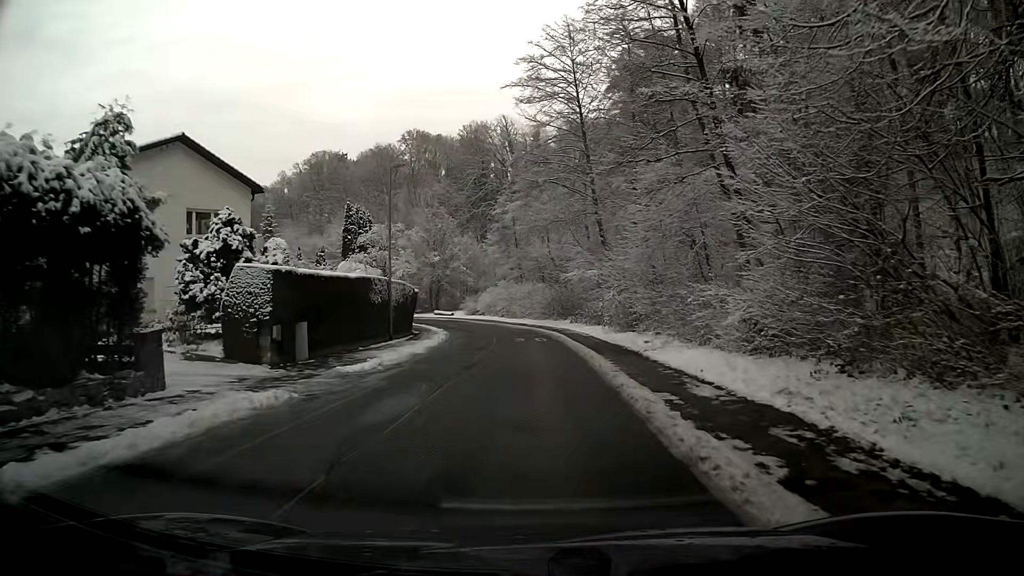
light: Day
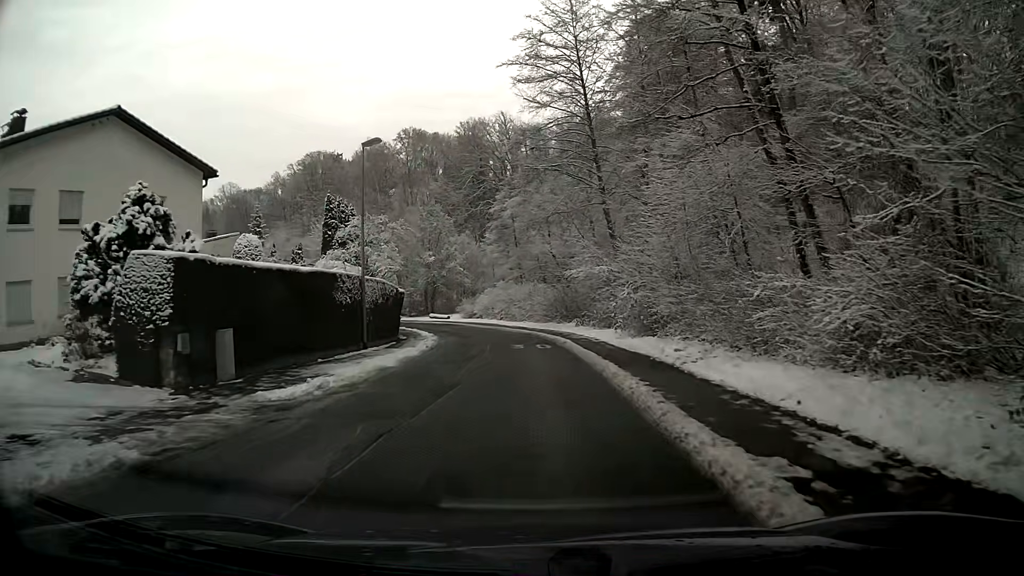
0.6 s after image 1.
(0.0, +5.0) m; 0°
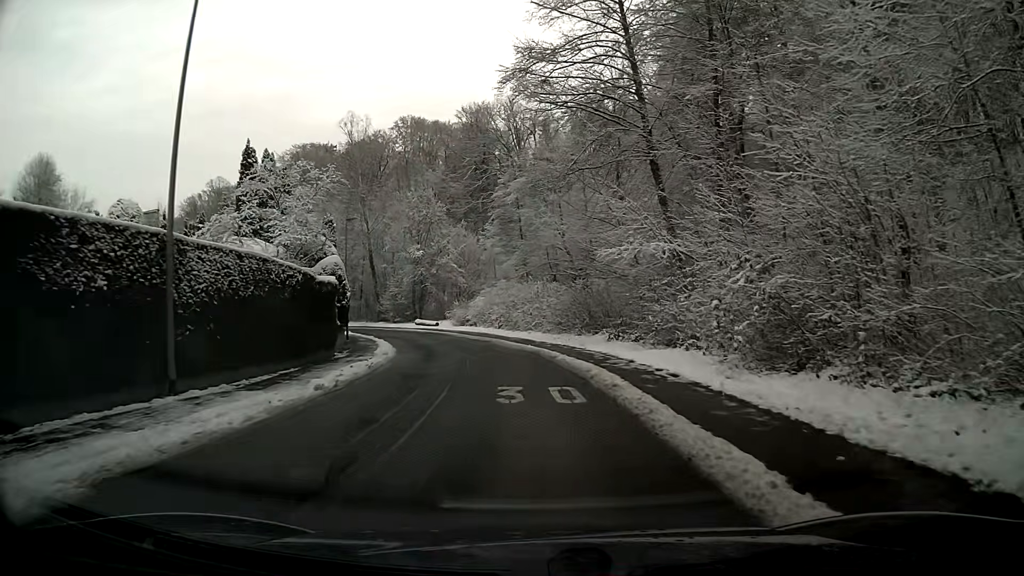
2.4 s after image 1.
(-0.1, +15.0) m; -1°
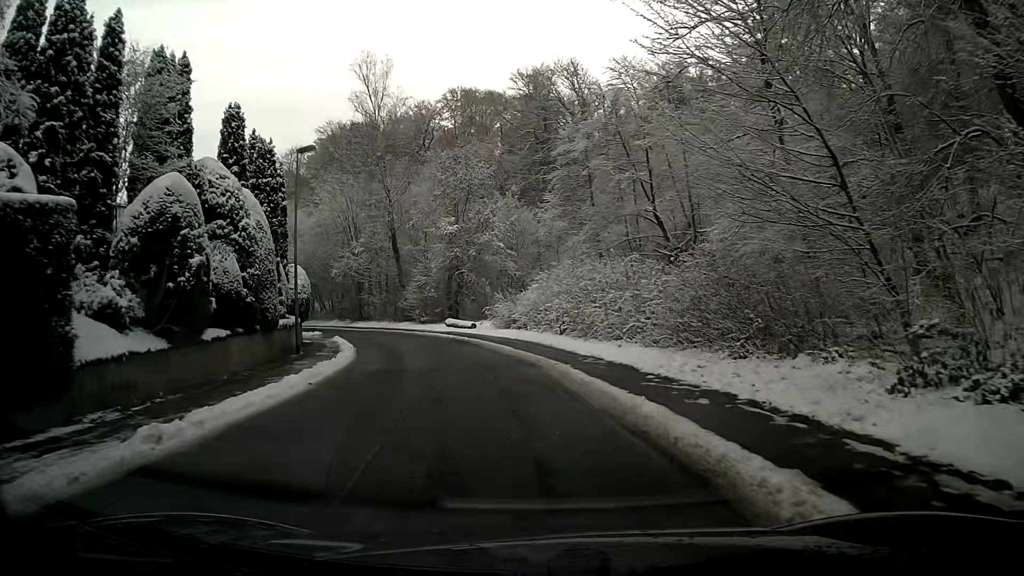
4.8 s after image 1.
(-0.9, +19.5) m; -6°
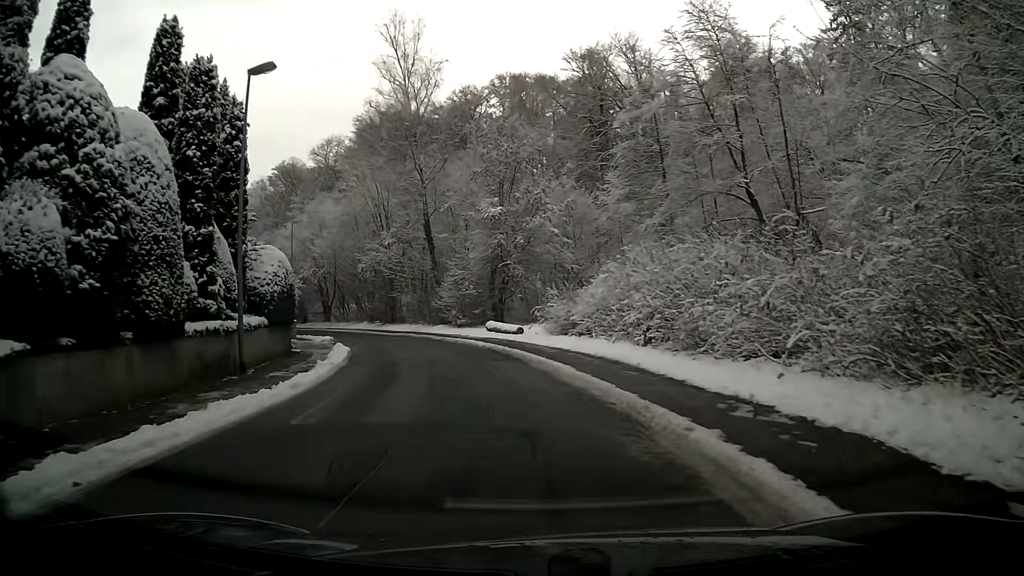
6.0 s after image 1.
(-0.4, +9.7) m; -5°
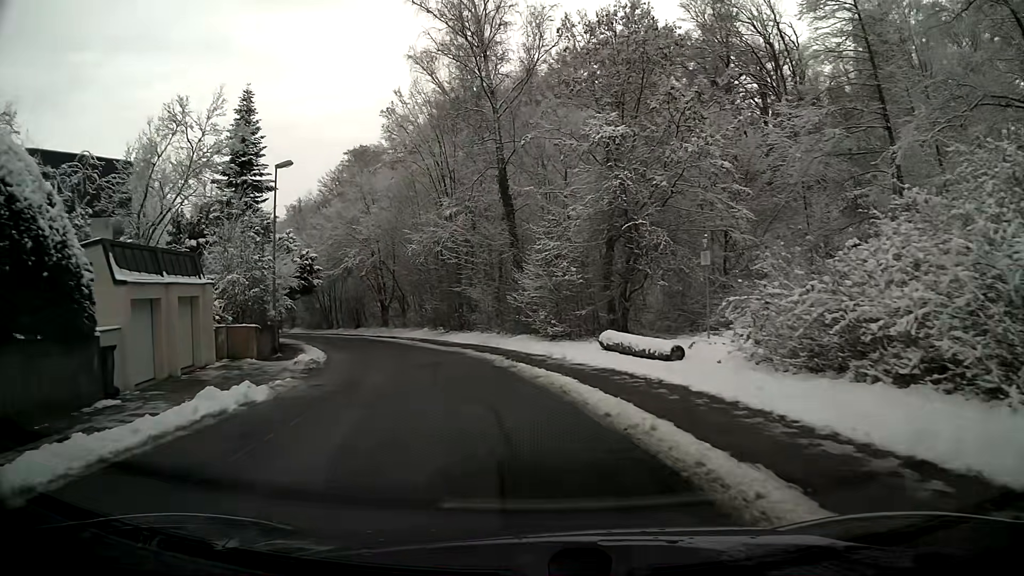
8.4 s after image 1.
(-1.5, +19.1) m; -10°
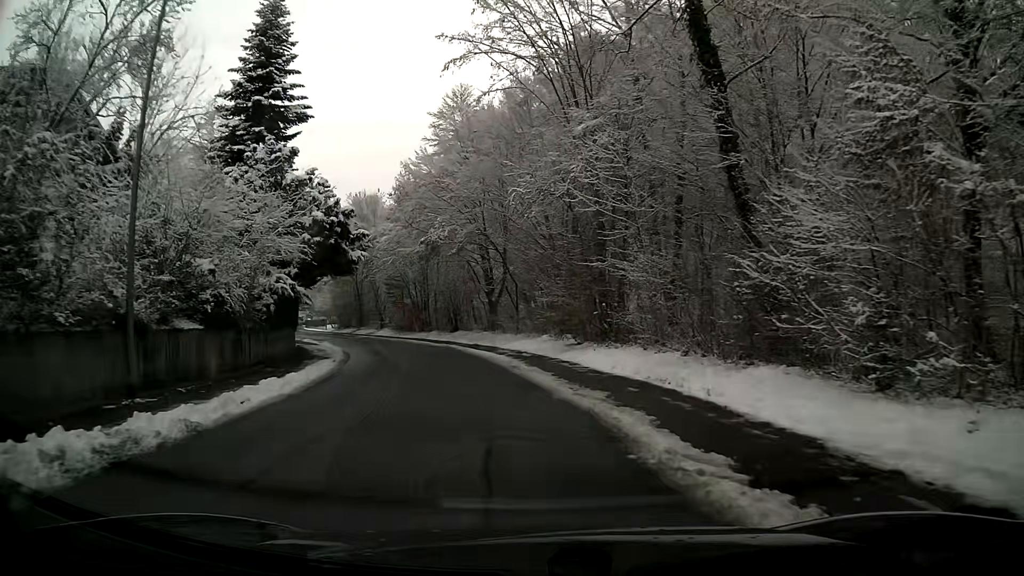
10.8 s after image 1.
(-1.7, +18.5) m; -10°
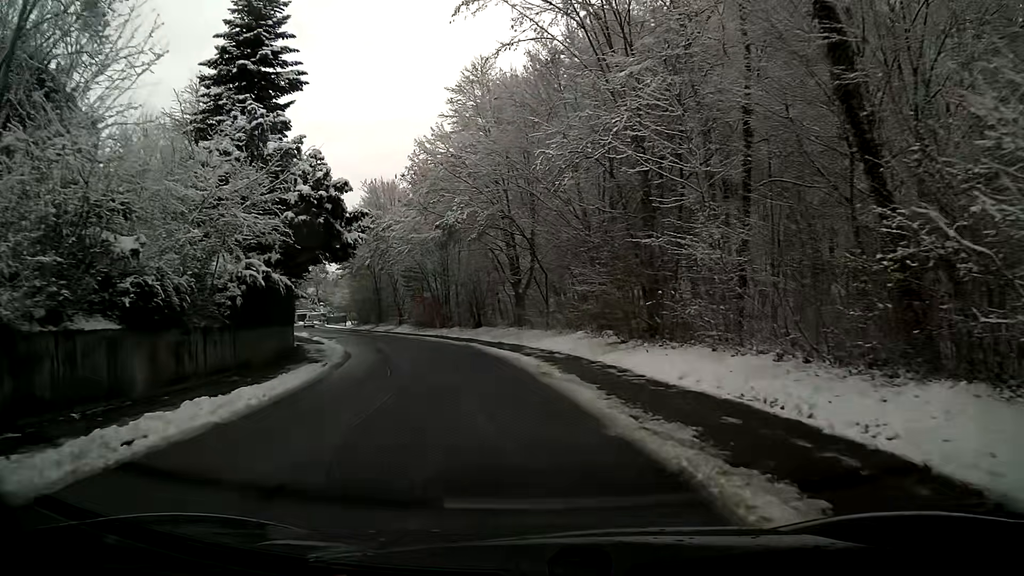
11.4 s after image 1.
(-0.1, +4.6) m; -2°
(-1, +10) (-2, +20) (-5, +29) (-8, +39) (-12, +48) (-16, +57) (-20, +66) (-24, +76) (-28, +85) (-32, +94) m
